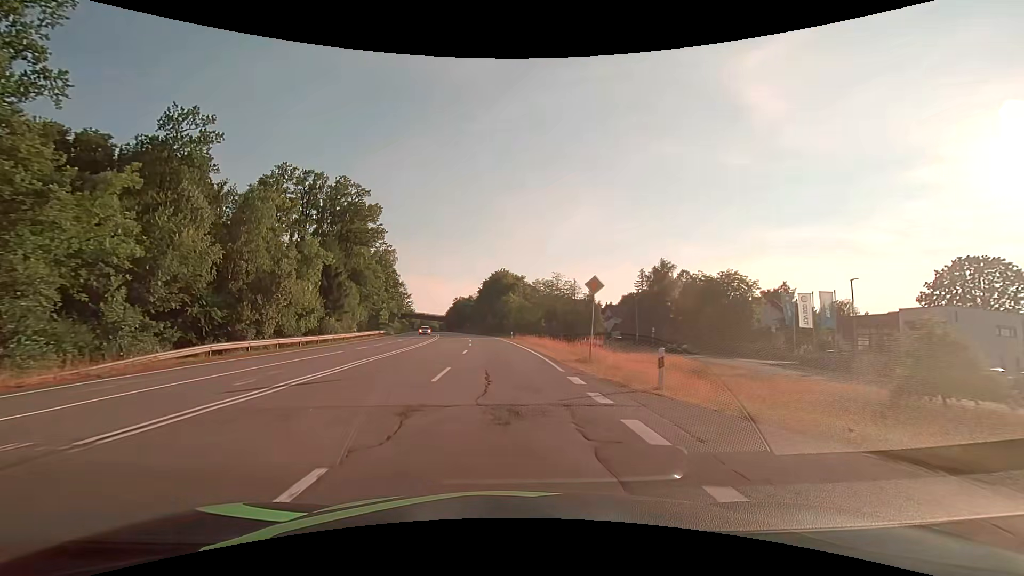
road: secondary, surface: asphalt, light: Day
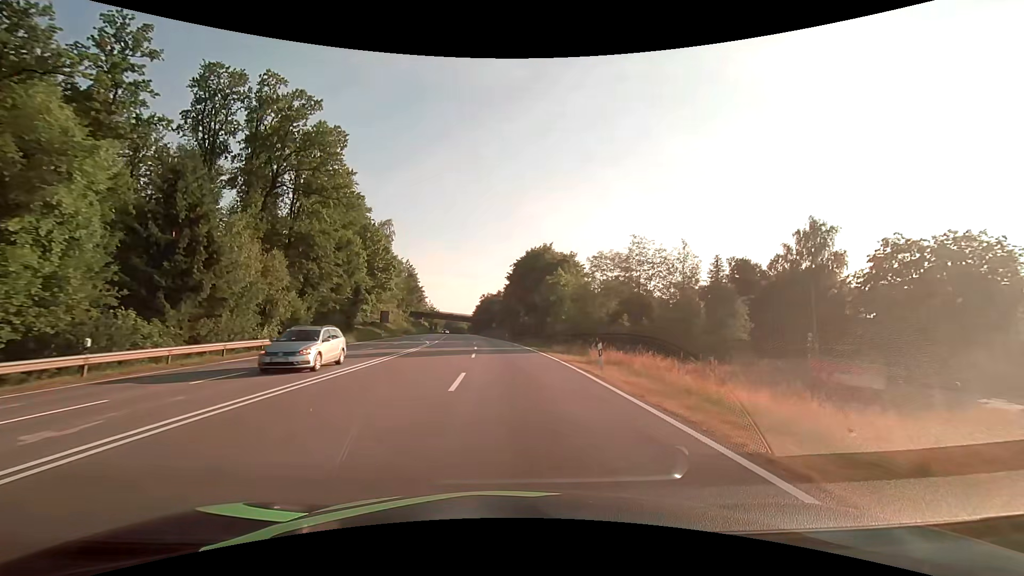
(-1.6, +37.9) m; -4°
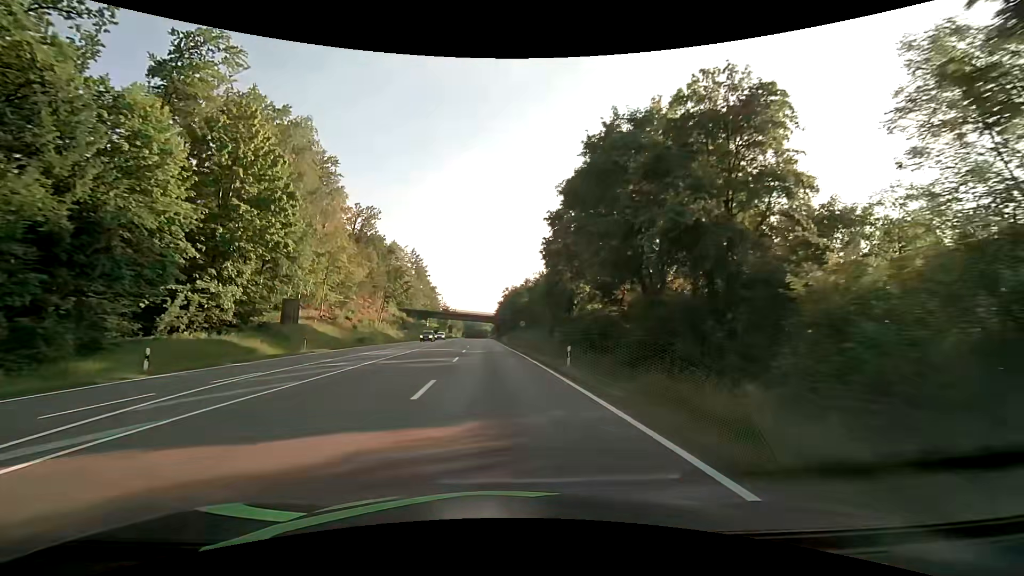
(-1.4, +46.9) m; -3°
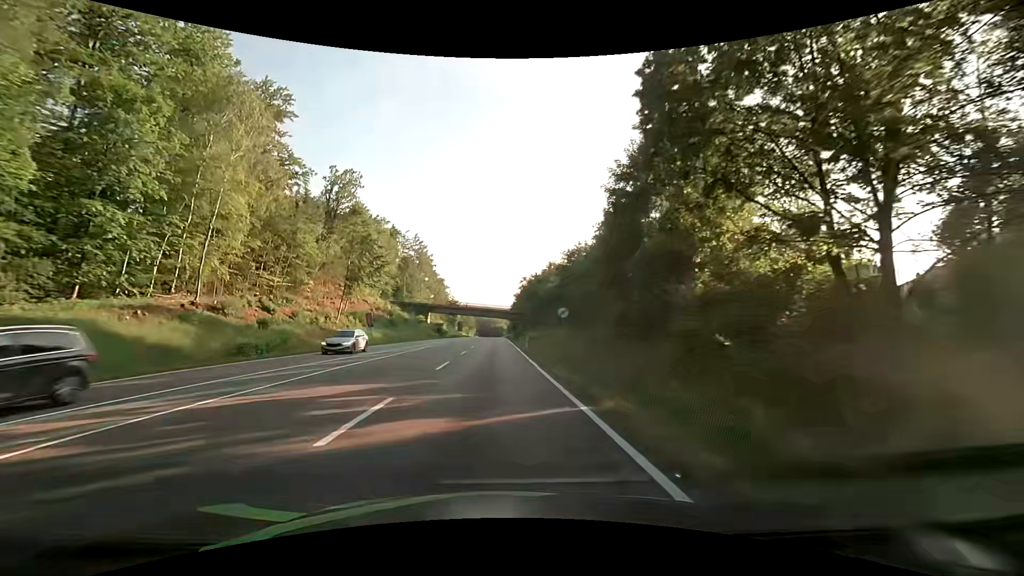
(-0.5, +27.9) m; -2°
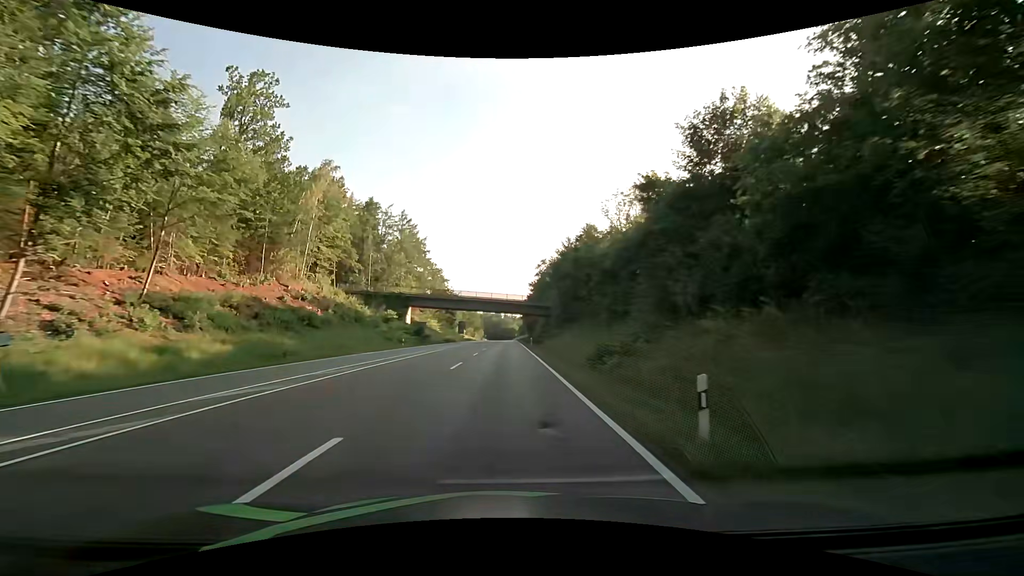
(-0.3, +38.6) m; 0°
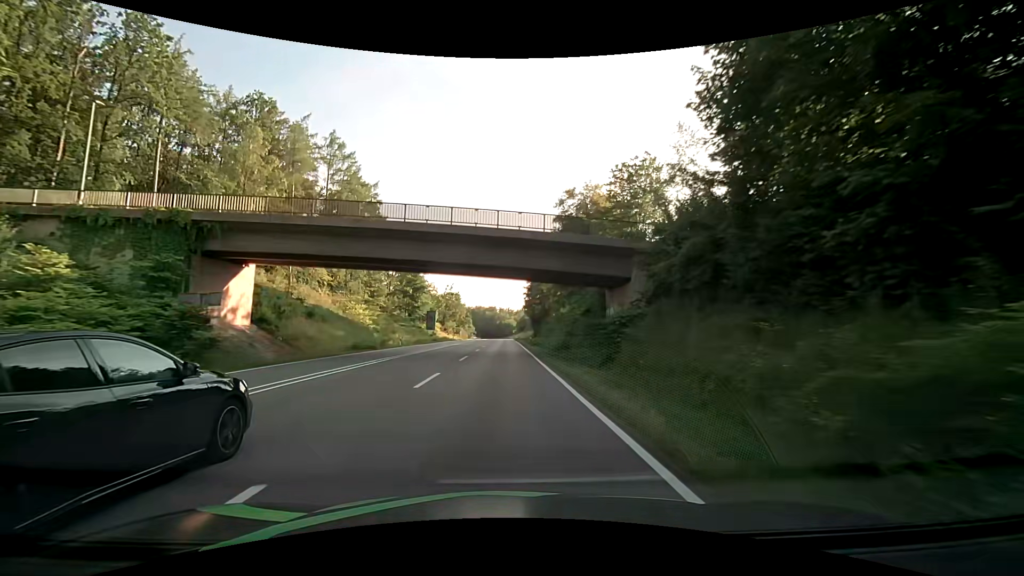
(0.0, +53.5) m; 0°
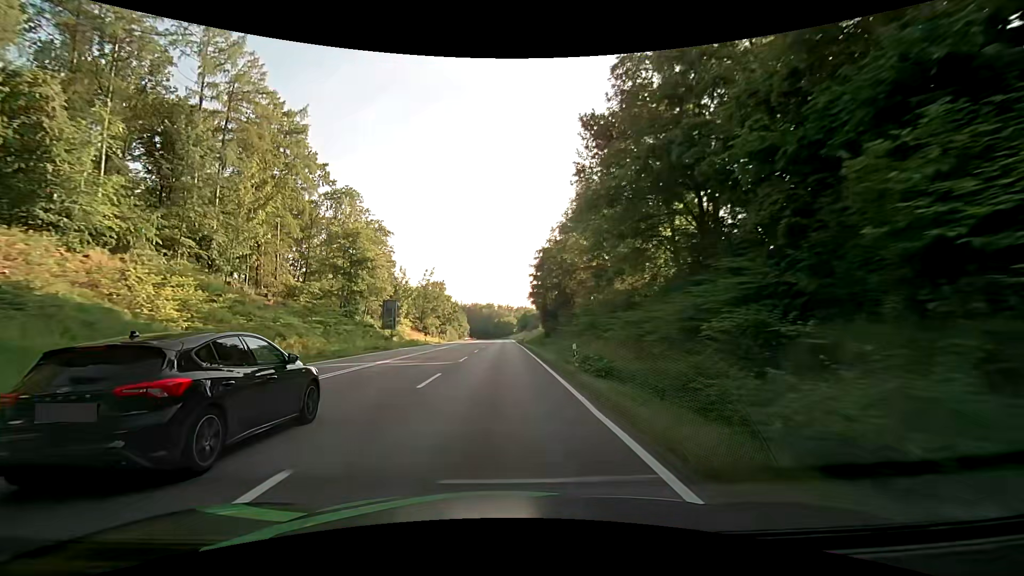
(+0.3, +34.4) m; +1°
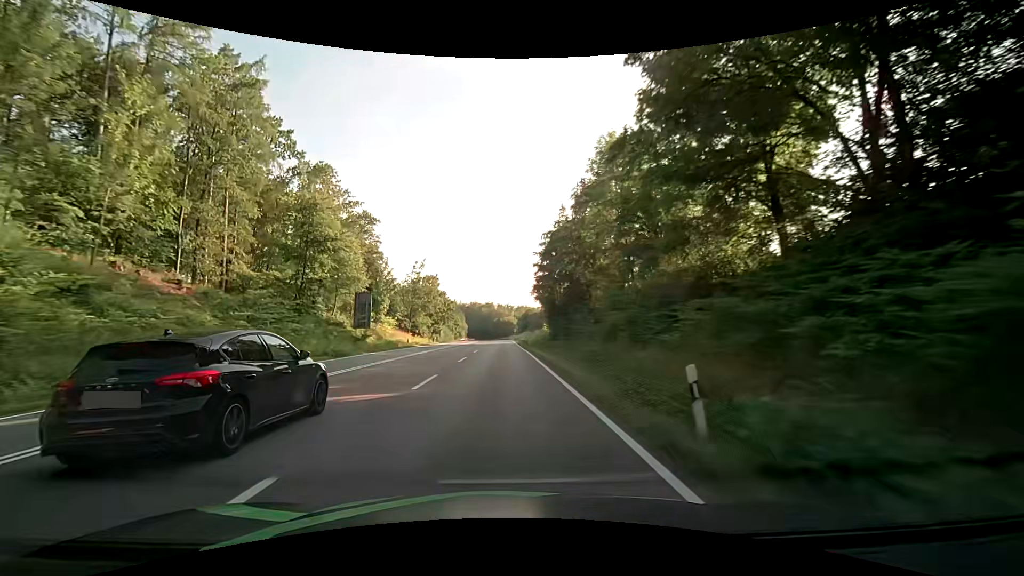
(-0.2, +11.8) m; -1°
(0, +10) (0, +20) (0, +30) (0, +40) (0, +50) (0, +60) (0, +70) (0, +80) (0, +90) (0, +100) m
